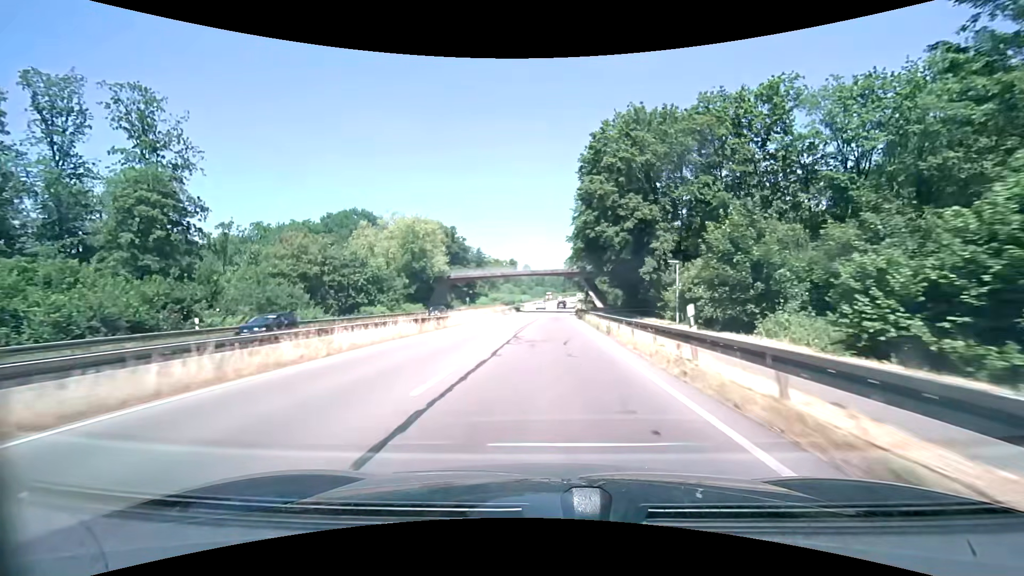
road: trunk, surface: asphalt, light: Day
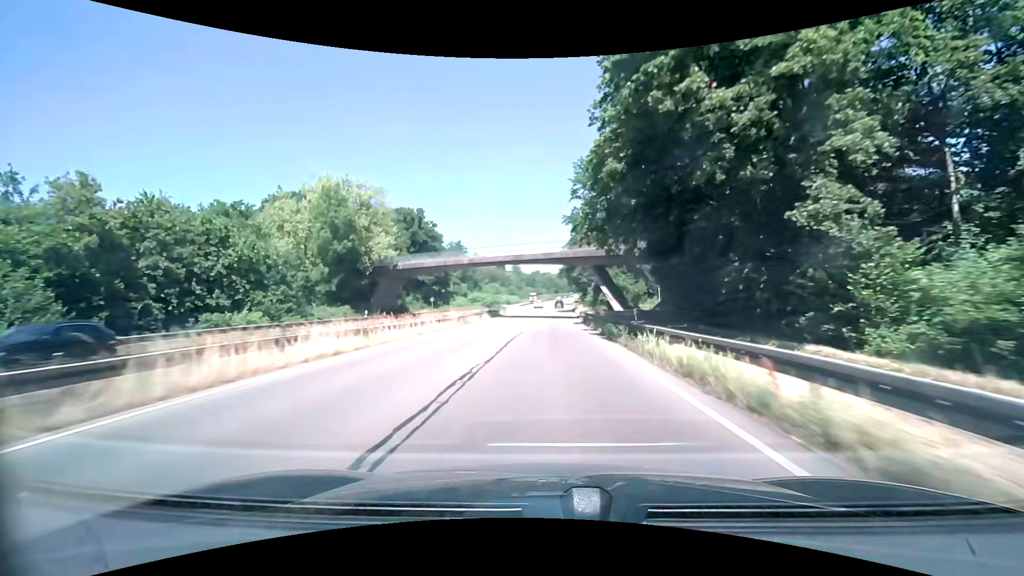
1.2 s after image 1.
(+0.3, +24.7) m; +1°
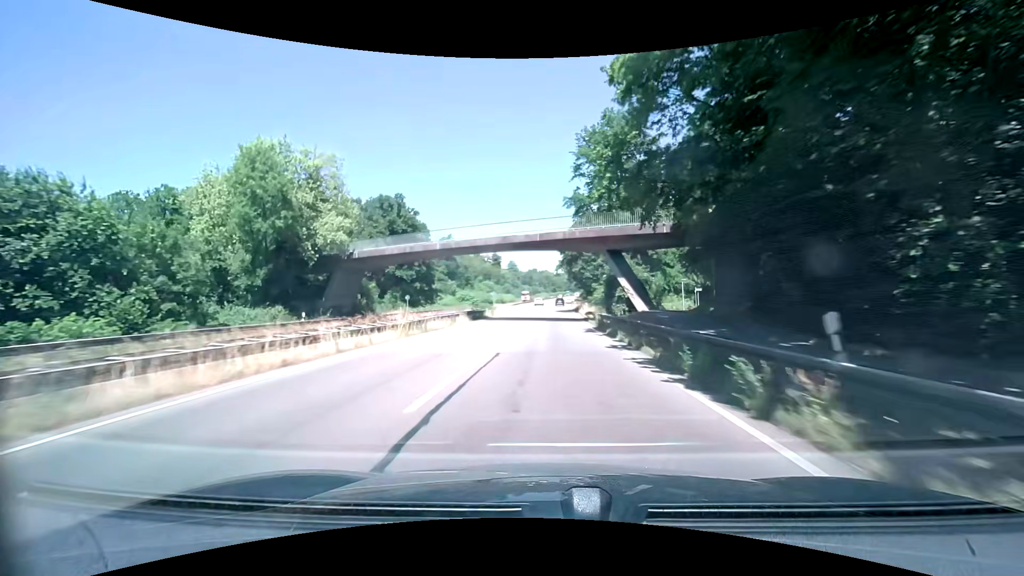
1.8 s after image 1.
(0.0, +12.4) m; 0°
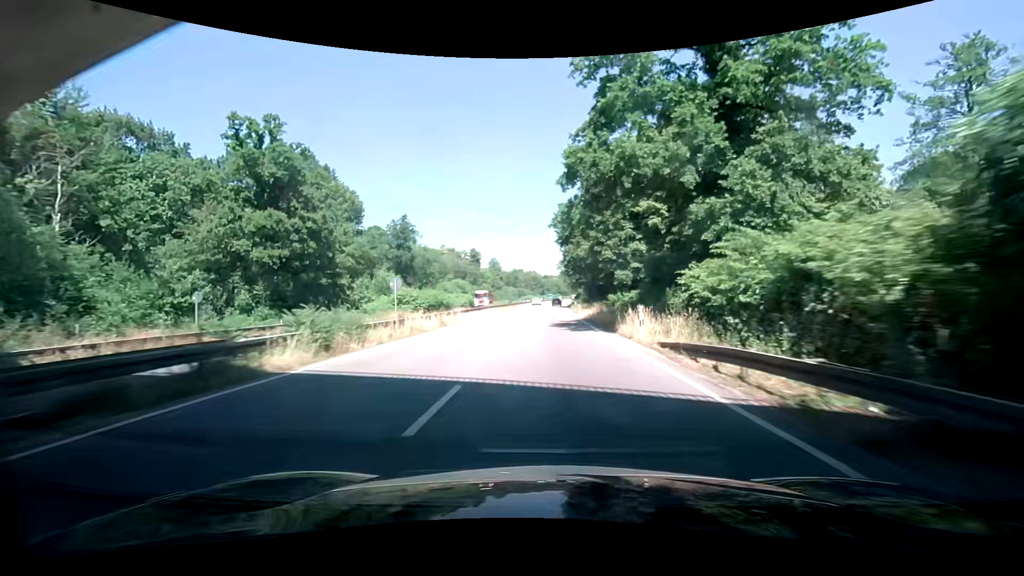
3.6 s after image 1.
(+0.4, +37.0) m; +1°
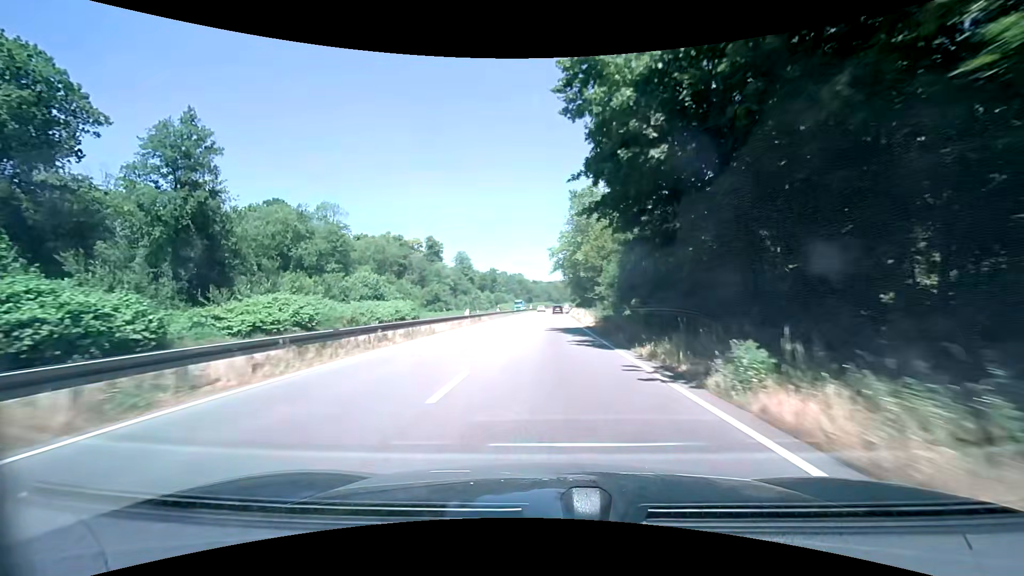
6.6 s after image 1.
(+1.1, +61.3) m; +2°
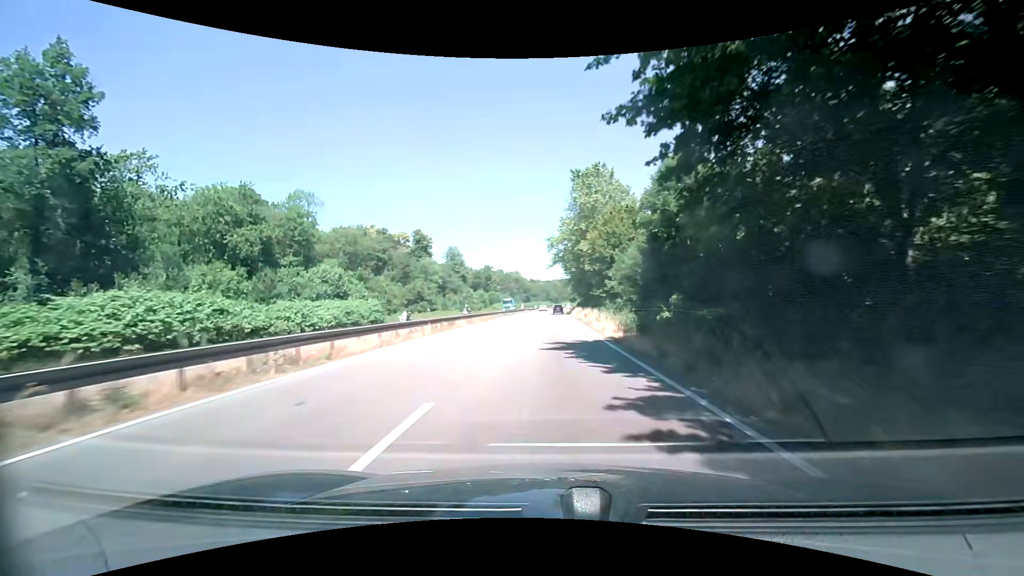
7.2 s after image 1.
(0.0, +12.2) m; 0°
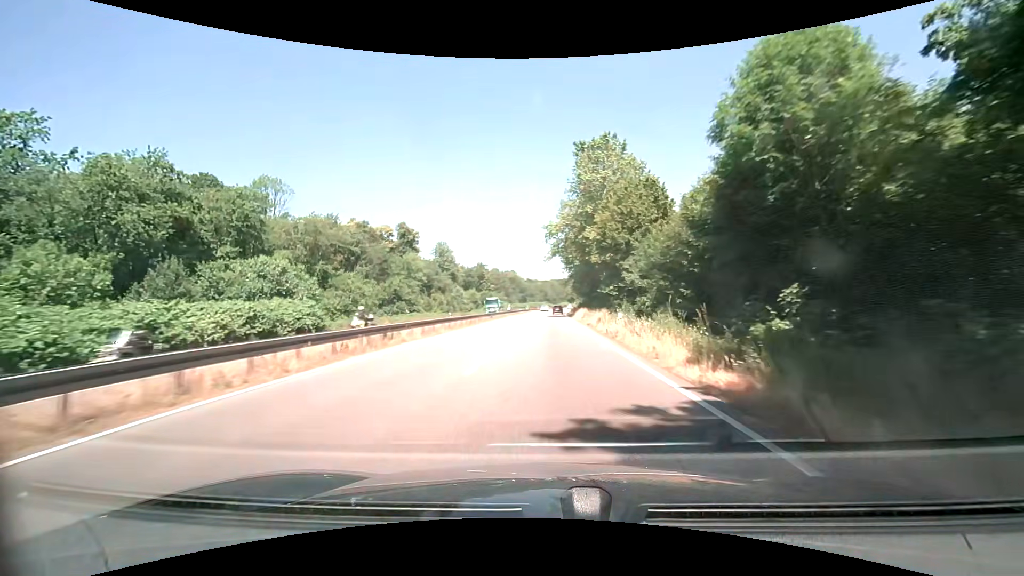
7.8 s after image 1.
(0.0, +12.2) m; 0°
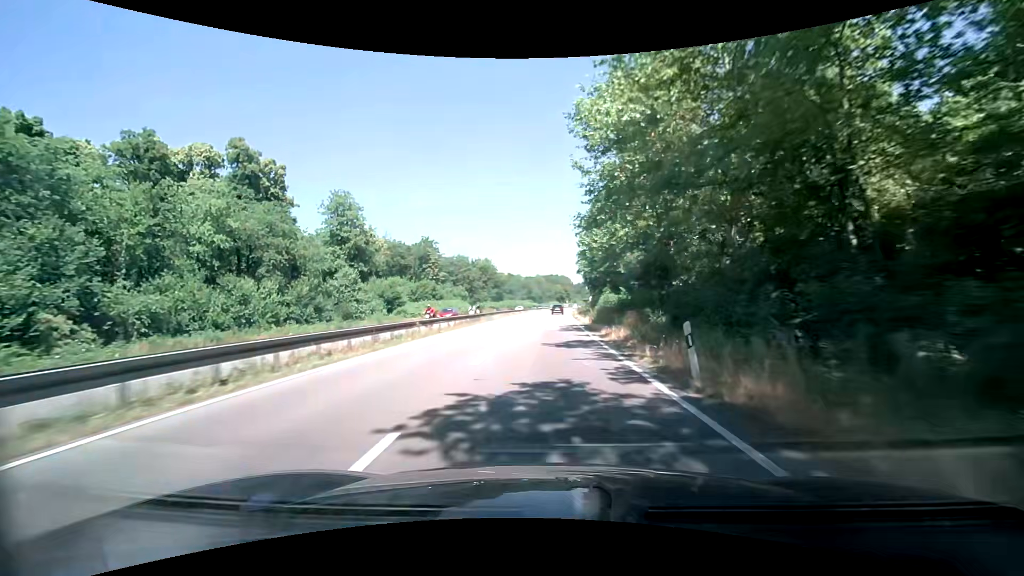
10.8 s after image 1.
(+0.7, +61.5) m; +1°
(0, +10) (0, +20) (0, +30) (0, +40) (+1, +50) (+1, +60) (+1, +70) (+2, +80) (+2, +90) (+3, +100) m
